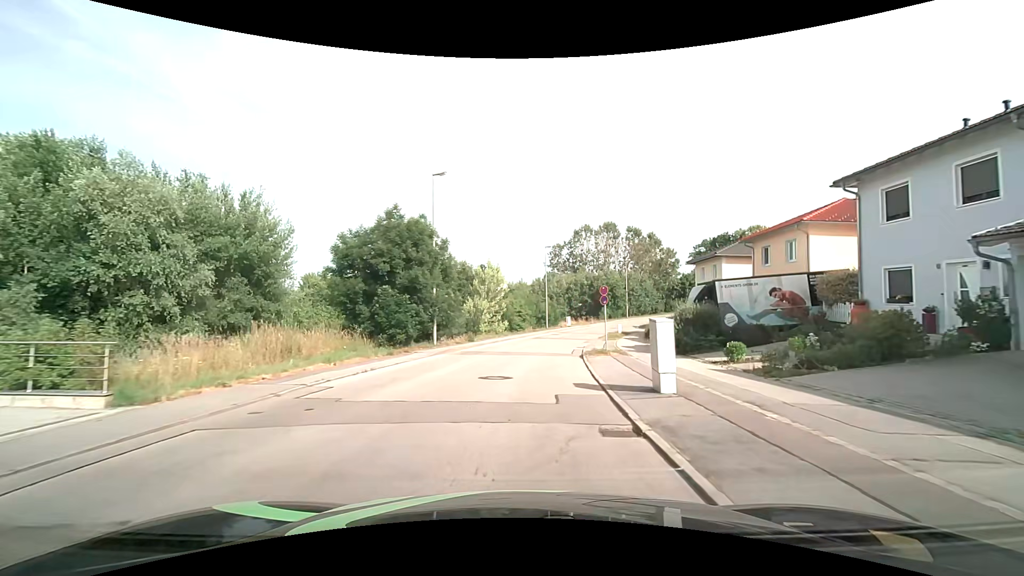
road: residential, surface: asphalt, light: Day
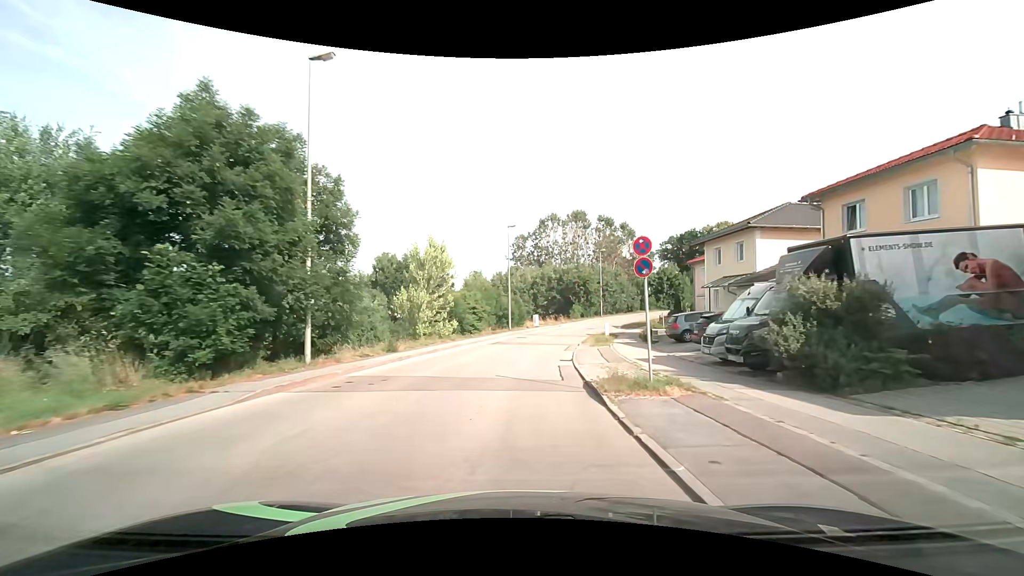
(+0.4, +12.3) m; +4°
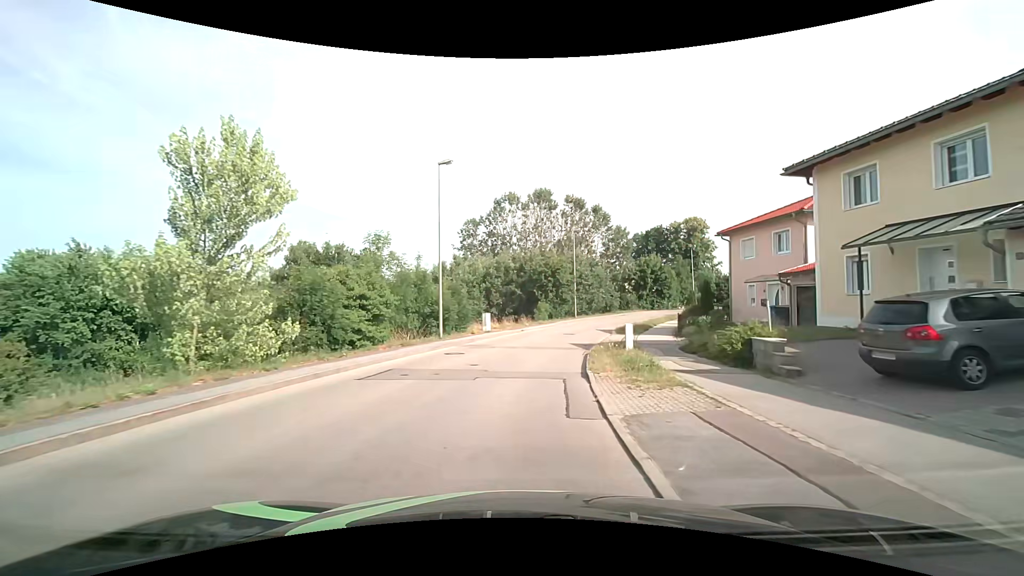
(+0.9, +18.8) m; +5°
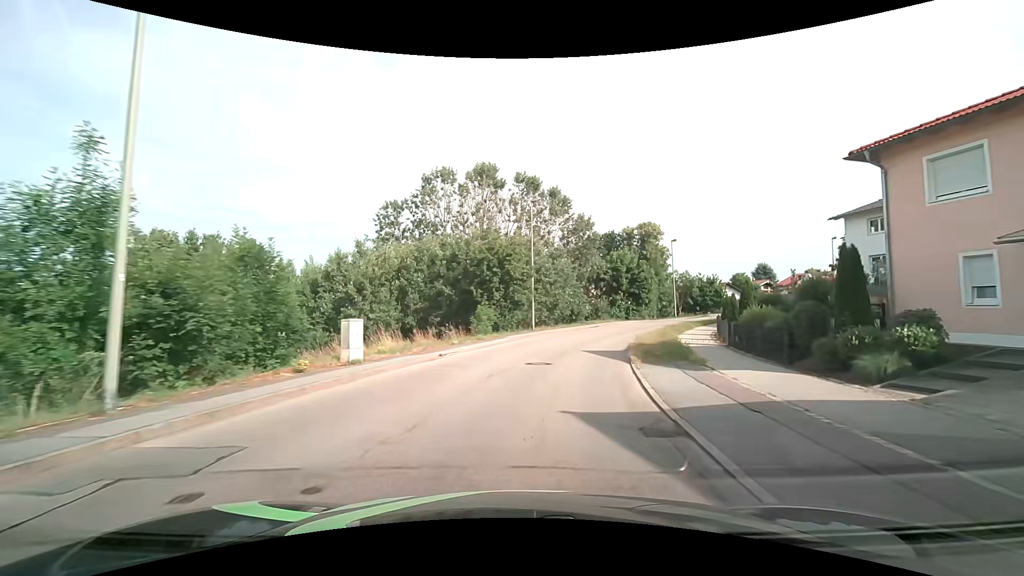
(+0.7, +18.7) m; +6°
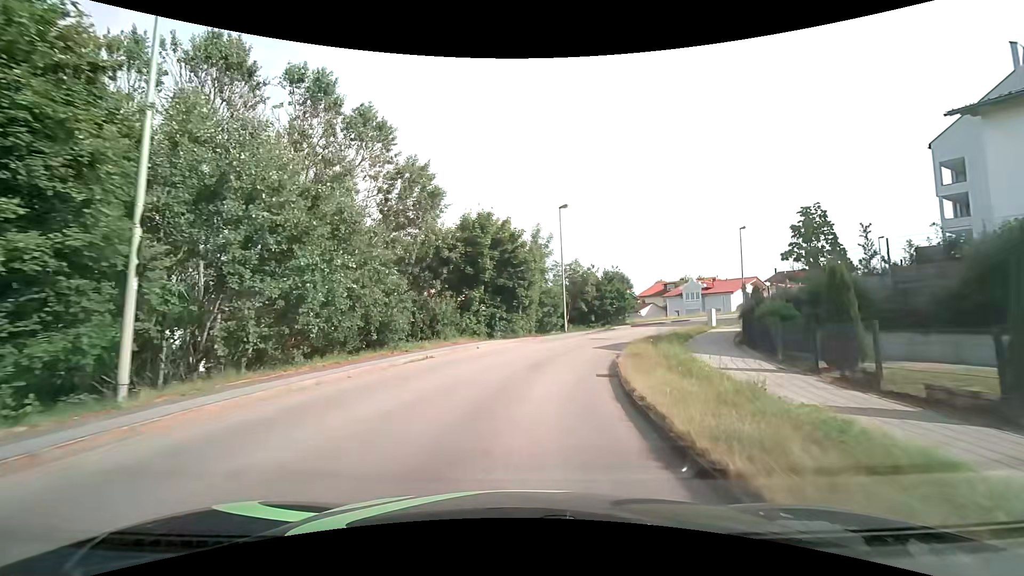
(+4.2, +27.1) m; +17°
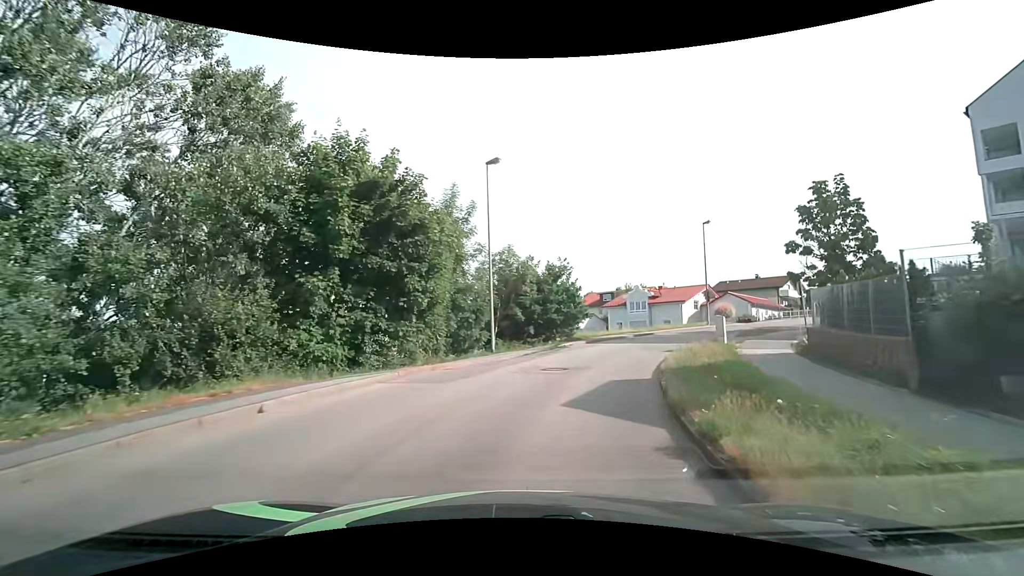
(+0.9, +13.2) m; +8°
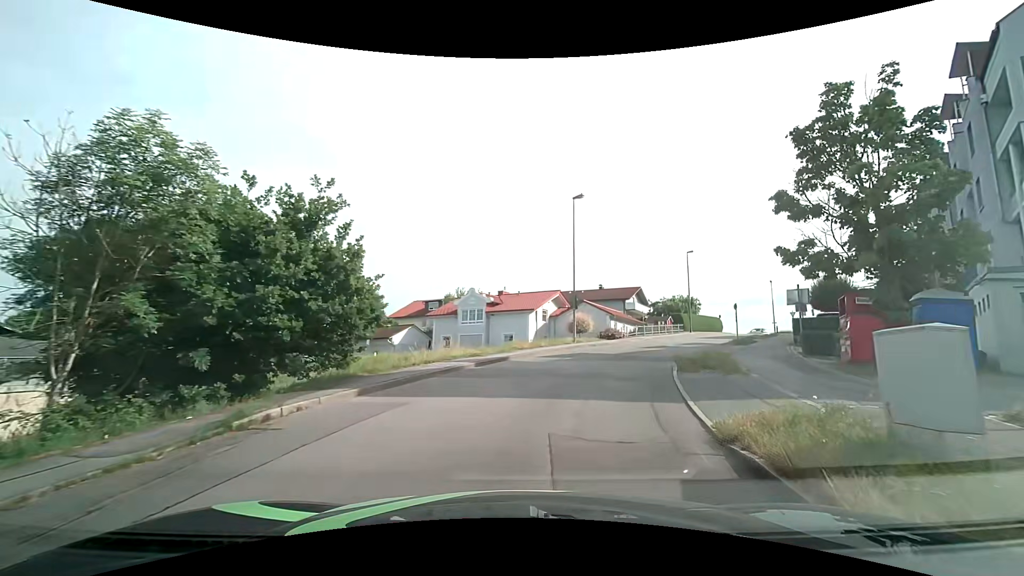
(+3.0, +17.8) m; +20°
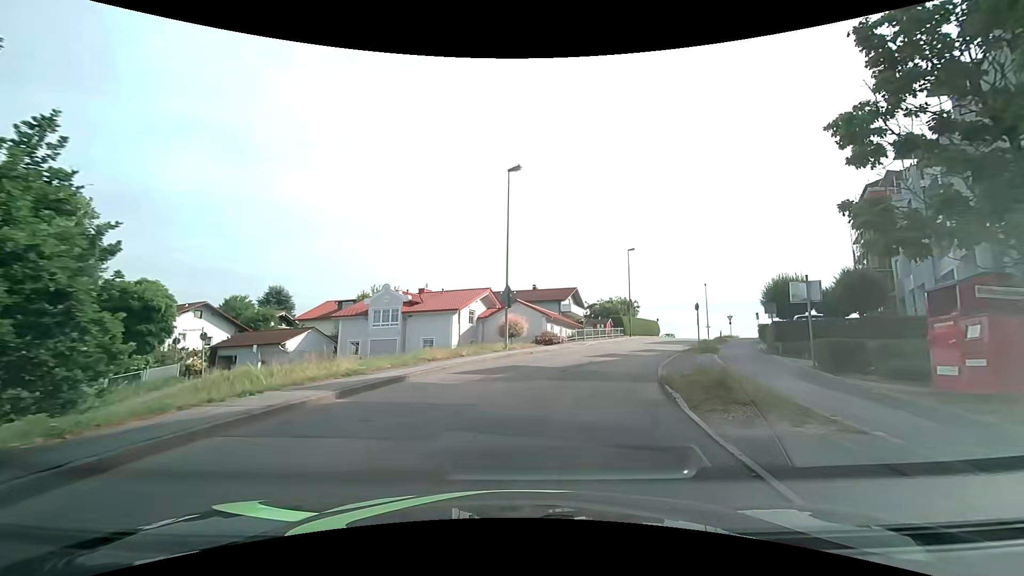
(+0.5, +7.1) m; +7°
(+1, +10) (+4, +20) (+7, +29) (+12, +38) (+16, +47) (+21, +56) (+25, +65) (+29, +74) (+28, +83) (+20, +89) m
